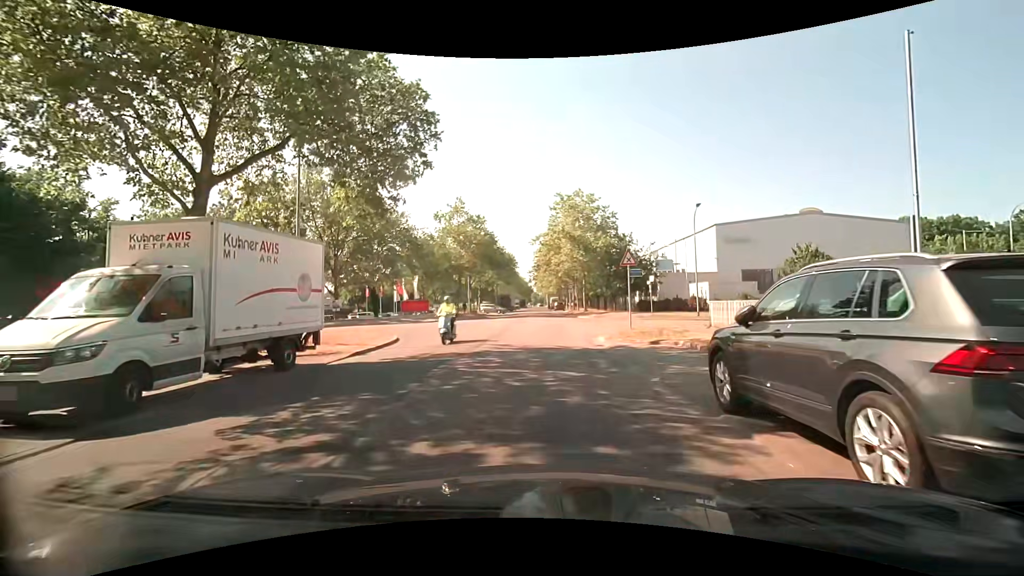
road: tertiary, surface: asphalt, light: Day
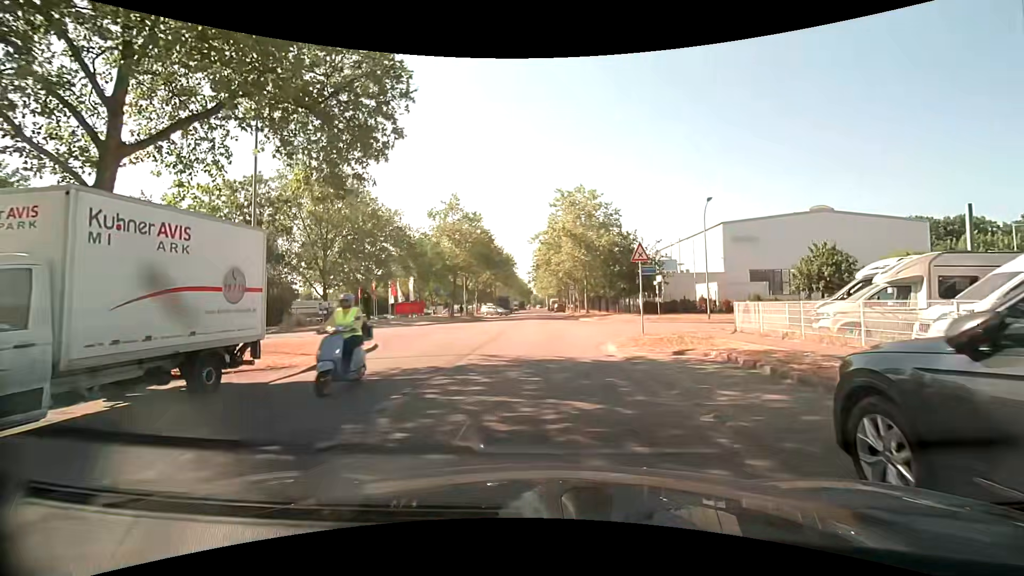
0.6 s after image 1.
(0.0, +2.8) m; +1°
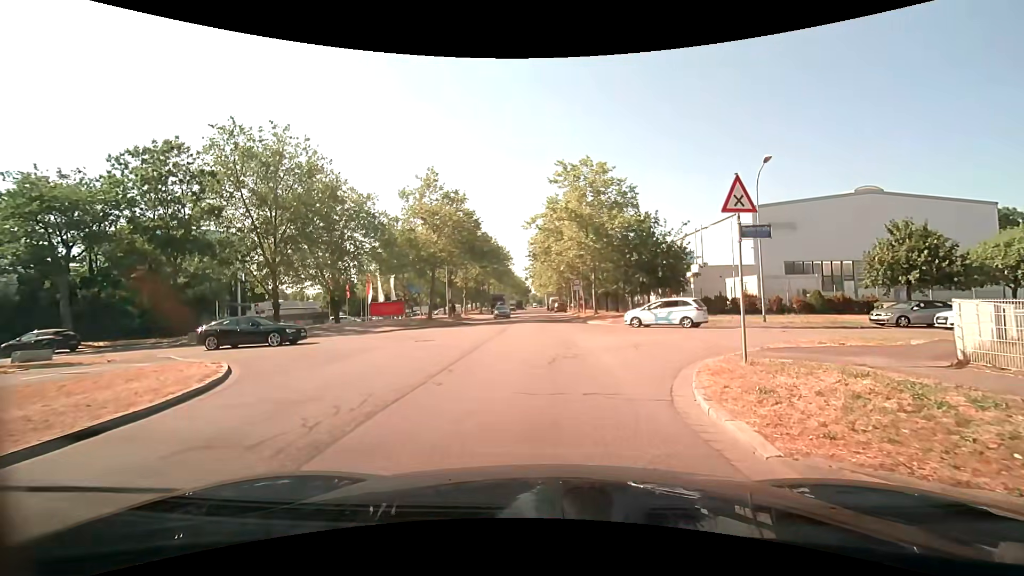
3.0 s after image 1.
(-0.1, +9.7) m; 0°
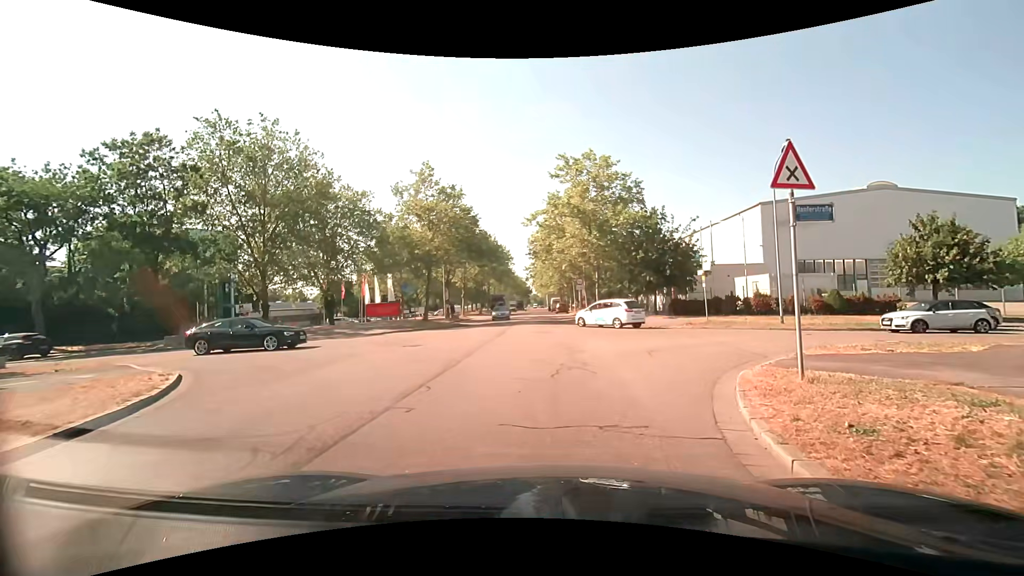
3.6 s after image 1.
(0.0, +1.9) m; +1°
